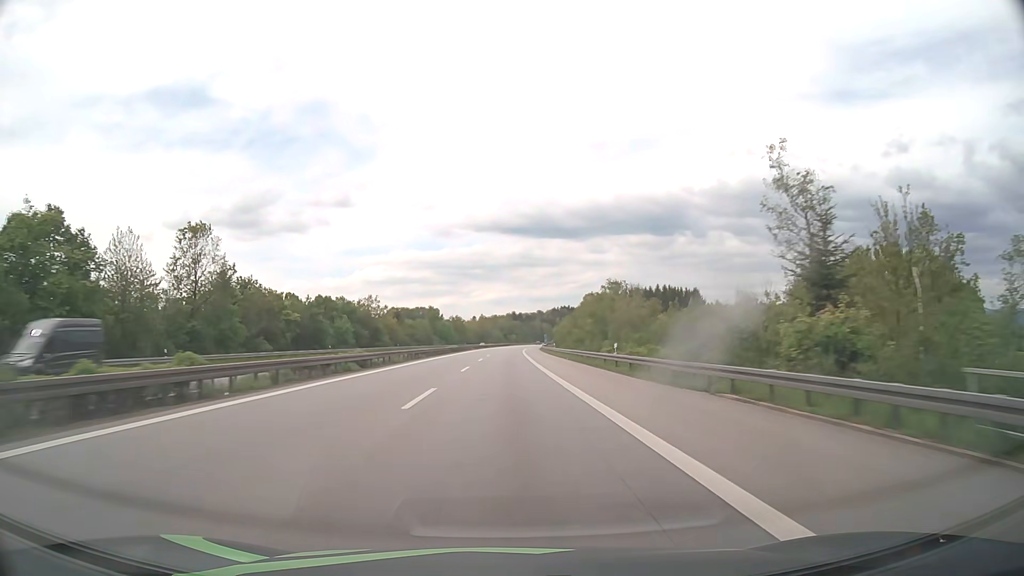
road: motorway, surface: asphalt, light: Day
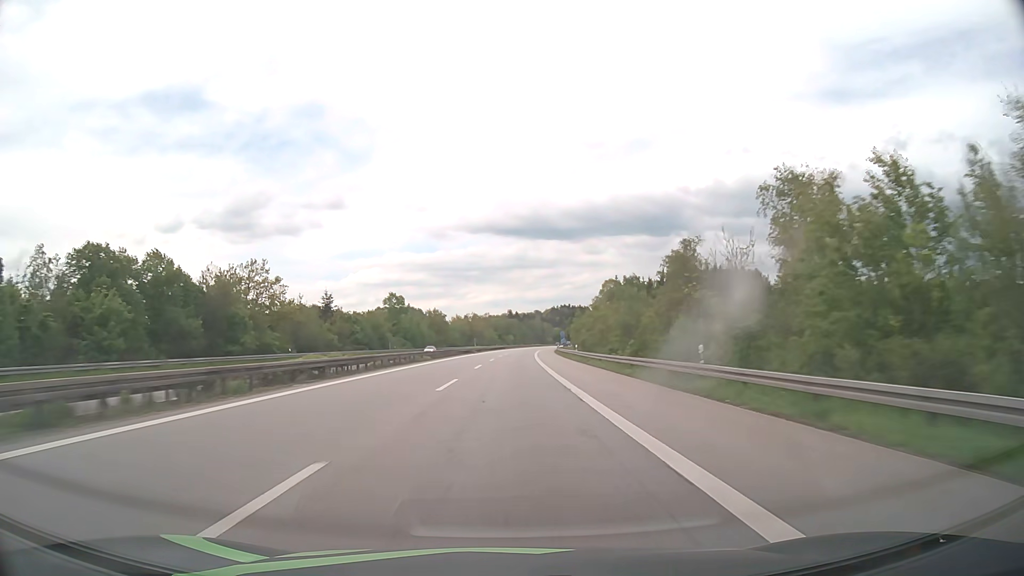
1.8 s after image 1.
(+0.2, +66.7) m; 0°
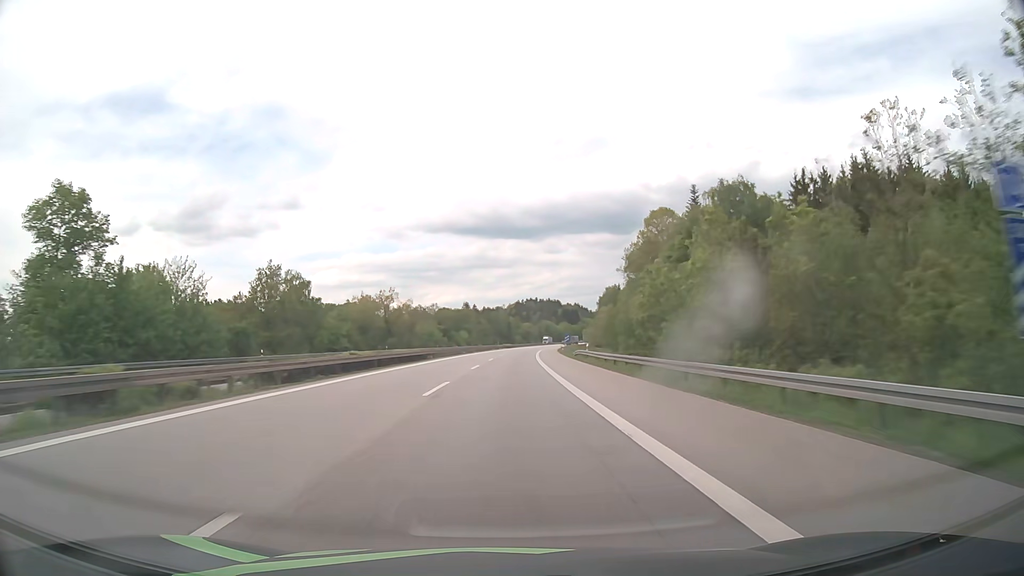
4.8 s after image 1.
(+2.9, +111.1) m; +3°
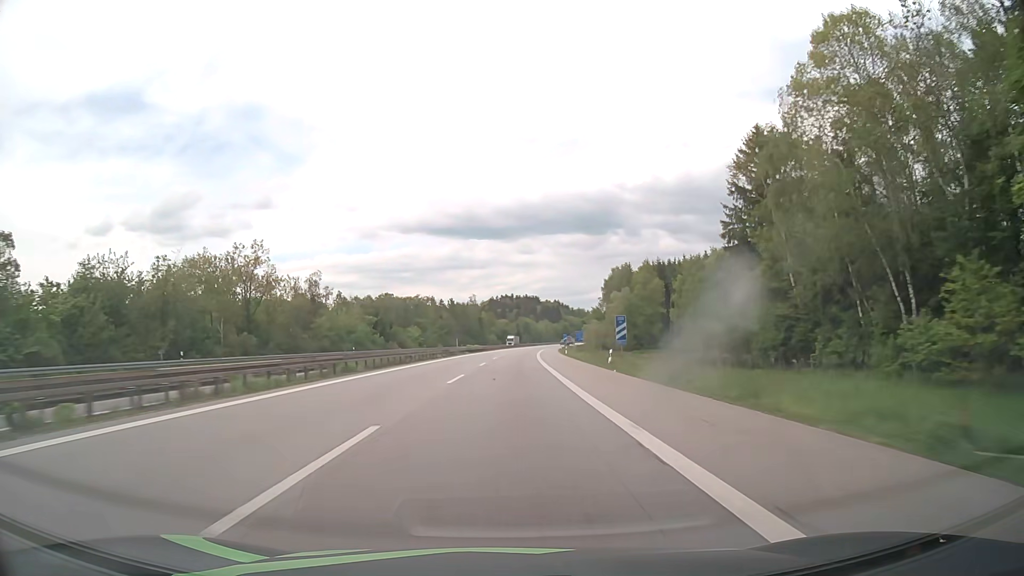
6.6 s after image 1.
(+1.4, +66.7) m; +2°
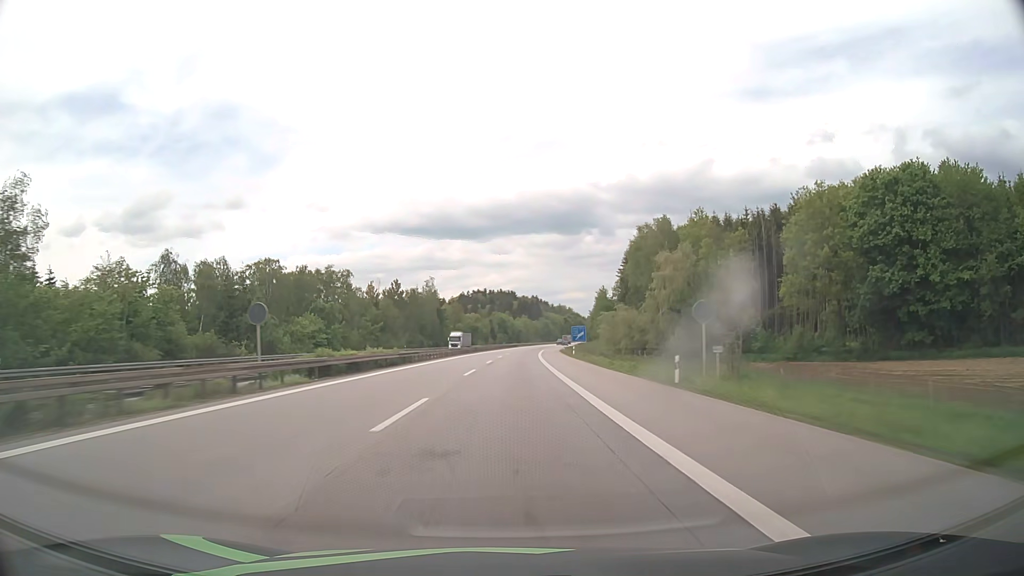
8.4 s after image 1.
(+1.3, +66.7) m; +2°
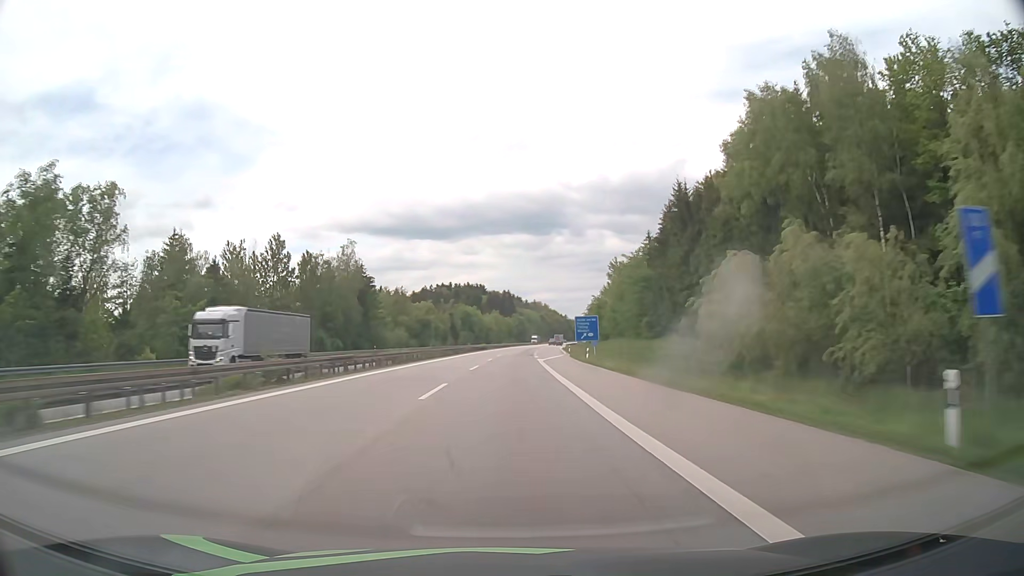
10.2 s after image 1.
(+1.4, +66.7) m; +2°
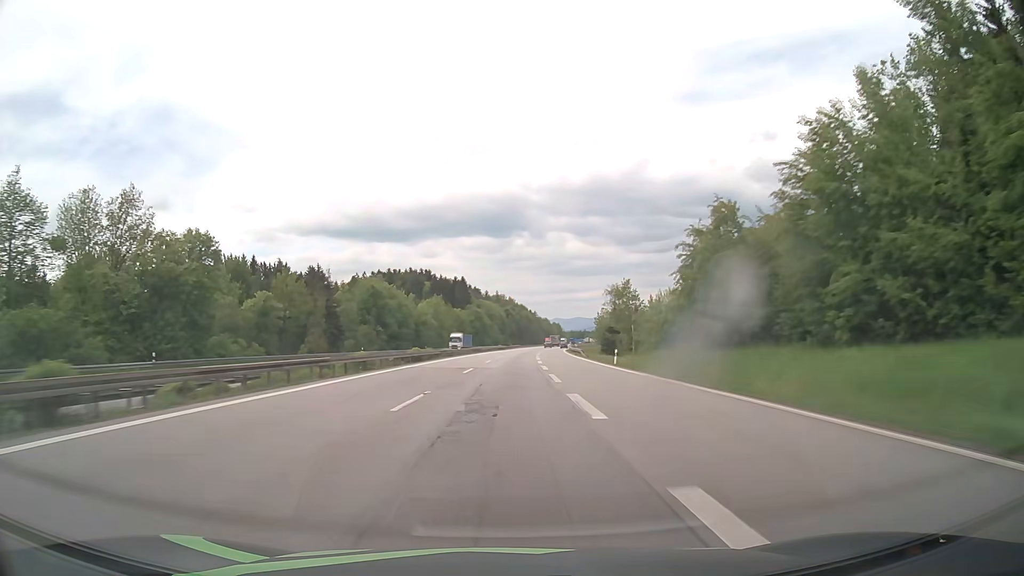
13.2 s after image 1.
(+3.6, +111.1) m; +4°
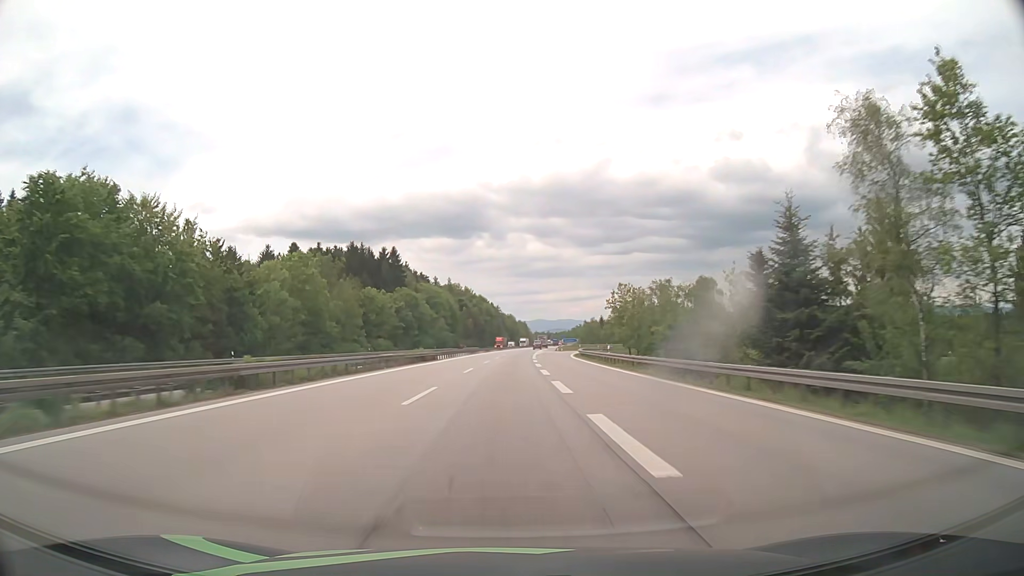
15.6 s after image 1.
(+2.3, +88.9) m; +3°
(0, +10) (0, +20) (0, +30) (0, +40) (+1, +50) (+1, +60) (+1, +70) (+1, +80) (+2, +90) (+2, +100) m
